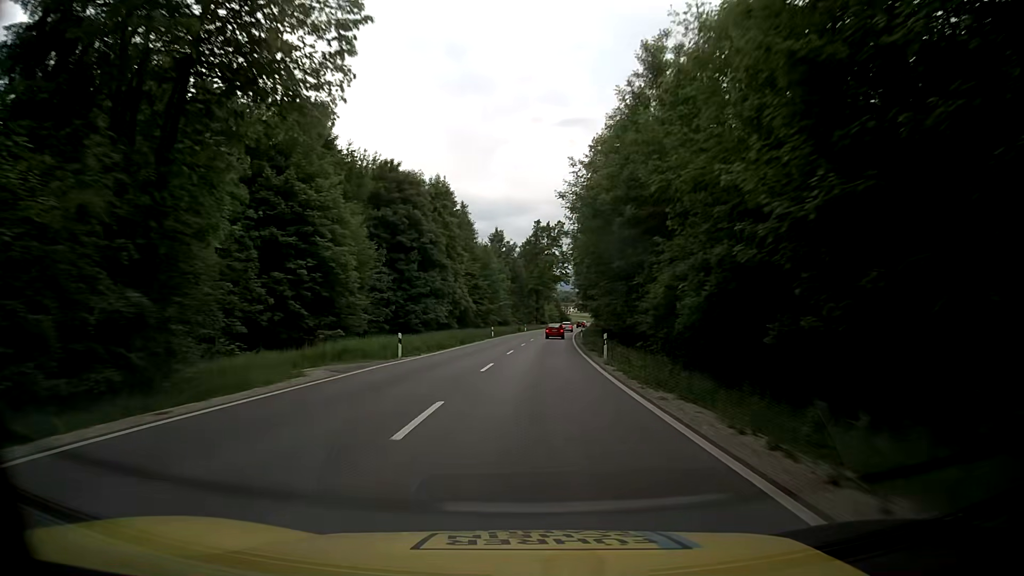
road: primary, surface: asphalt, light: Day
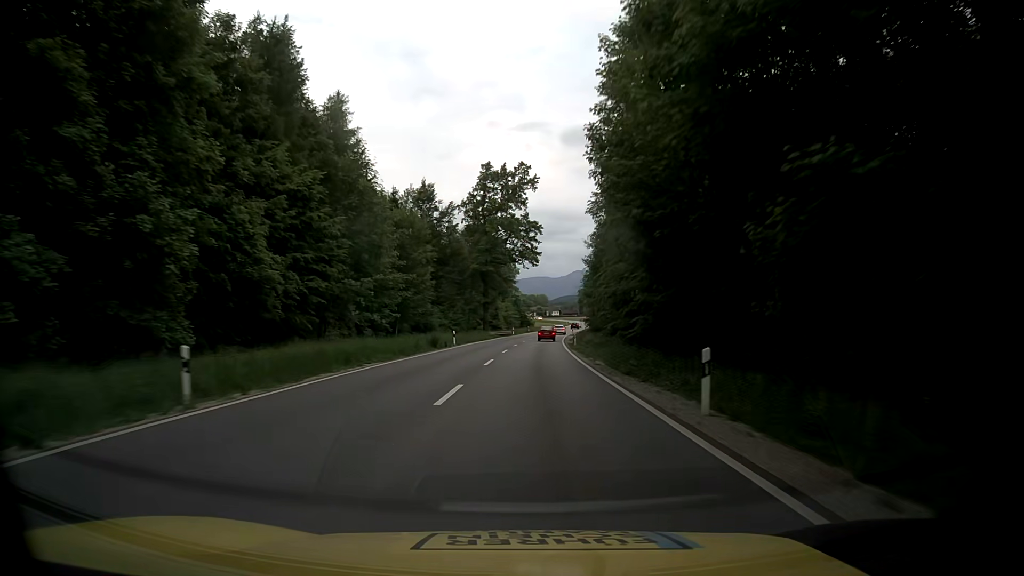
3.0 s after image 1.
(+2.0, +56.5) m; +4°
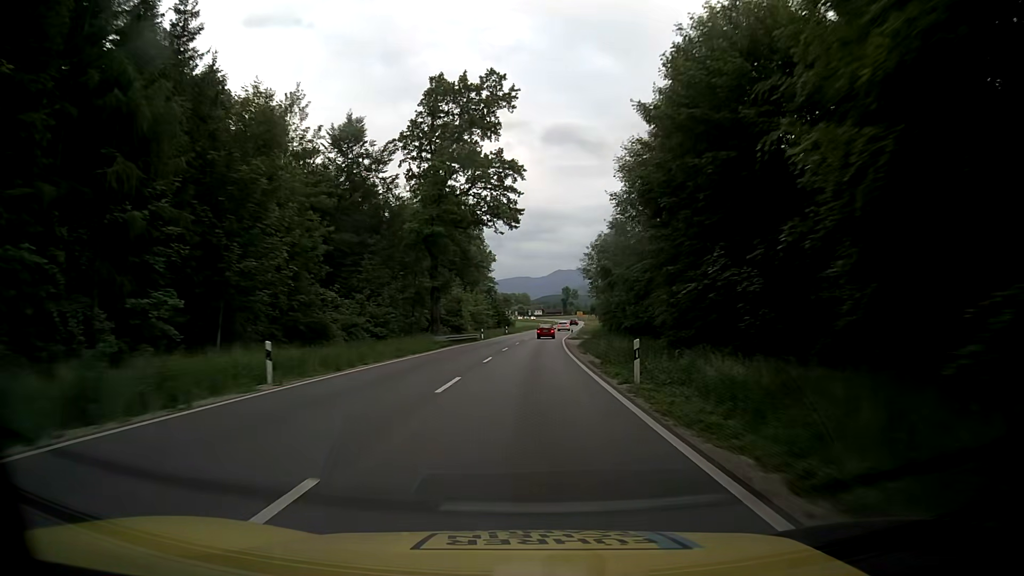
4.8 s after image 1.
(+0.6, +33.8) m; +2°
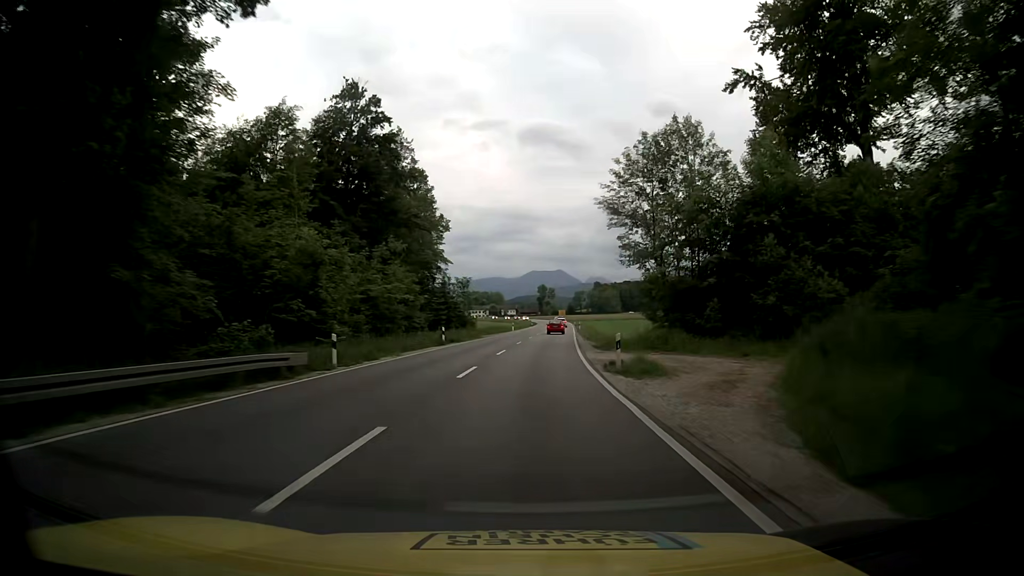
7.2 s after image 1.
(+0.5, +45.1) m; +2°
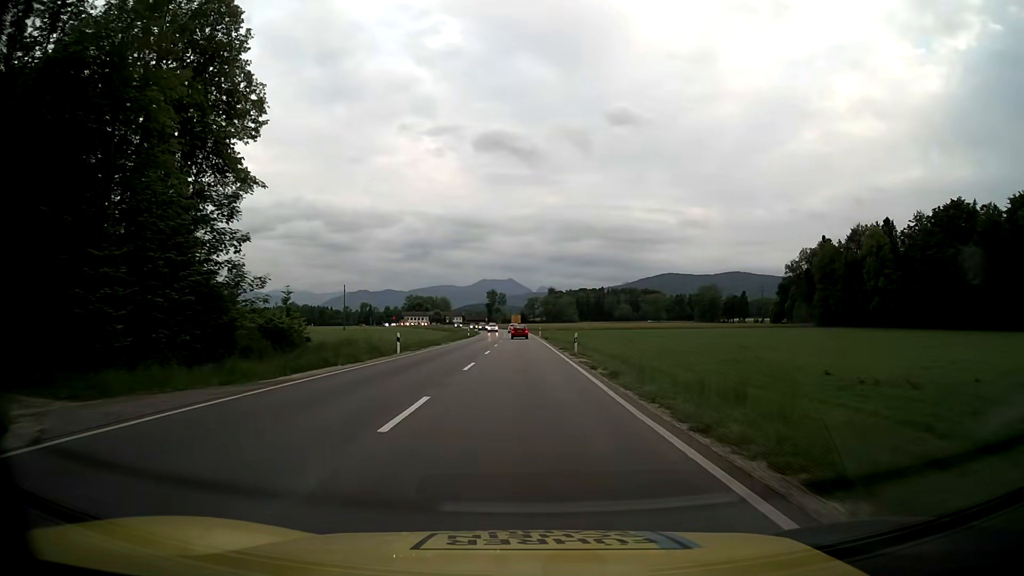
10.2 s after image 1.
(+2.1, +56.1) m; +5°
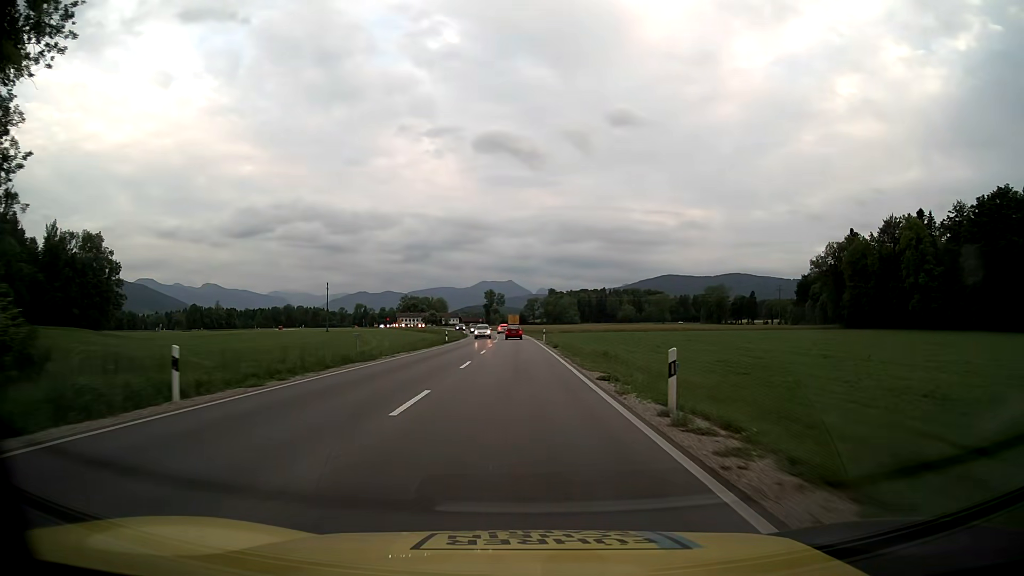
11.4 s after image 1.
(0.0, +22.5) m; 0°
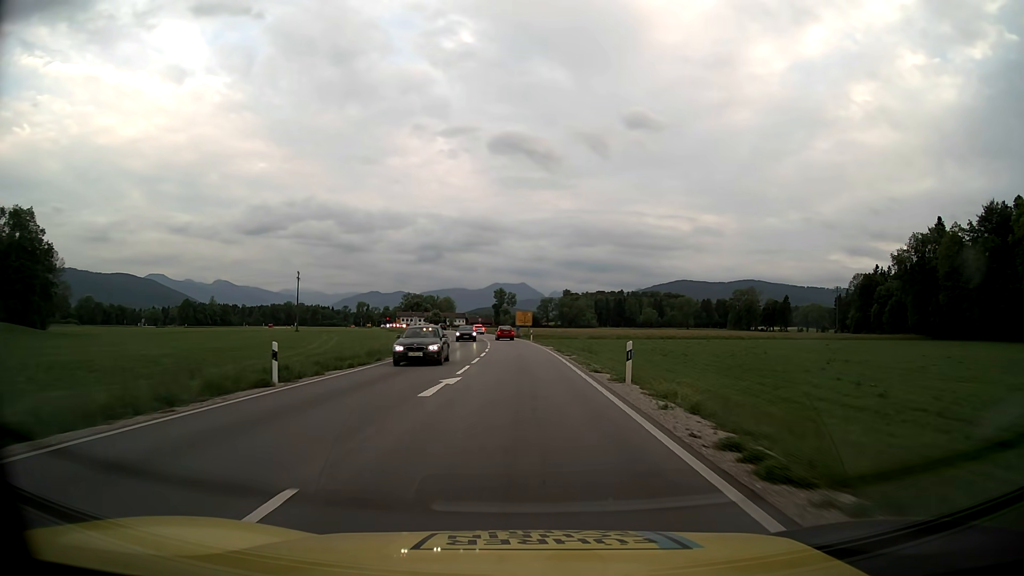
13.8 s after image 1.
(-0.7, +45.0) m; -1°
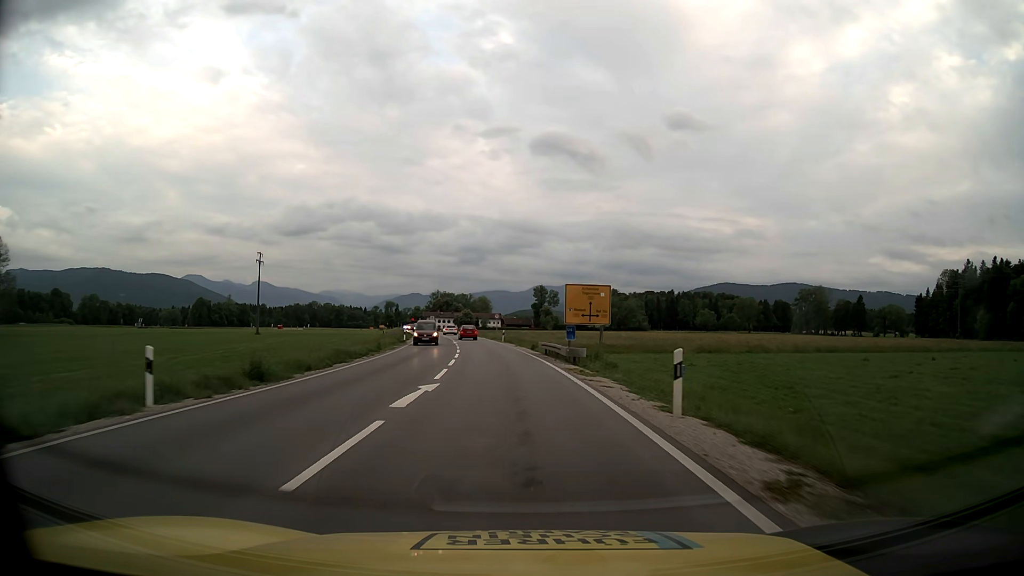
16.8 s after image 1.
(-1.2, +56.2) m; -3°
(0, +10) (-1, +20) (-1, +30) (-2, +40) (-3, +50) (-5, +60) (-6, +70) (-8, +80) (-10, +89) (-11, +99) m
